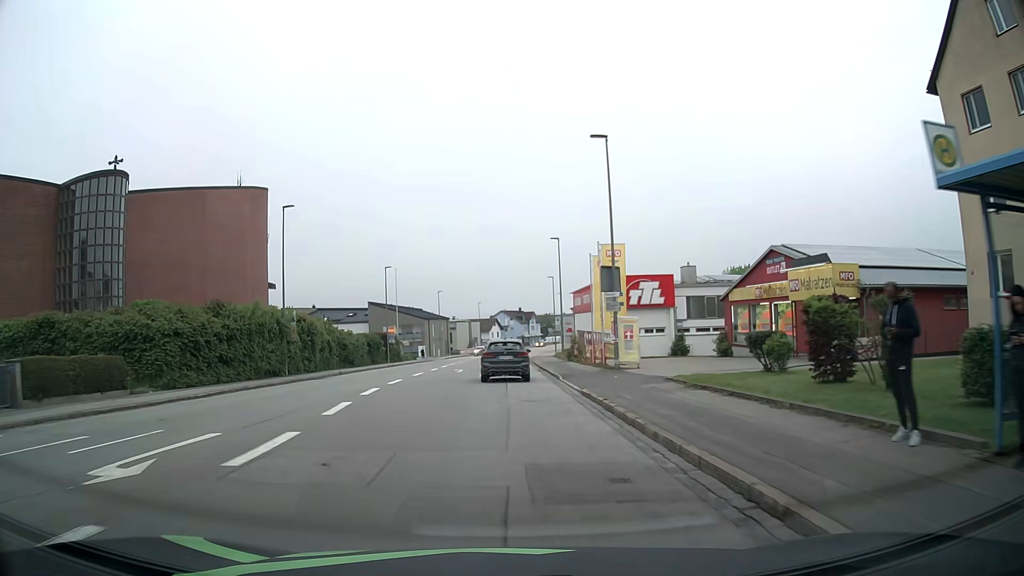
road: tertiary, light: Day
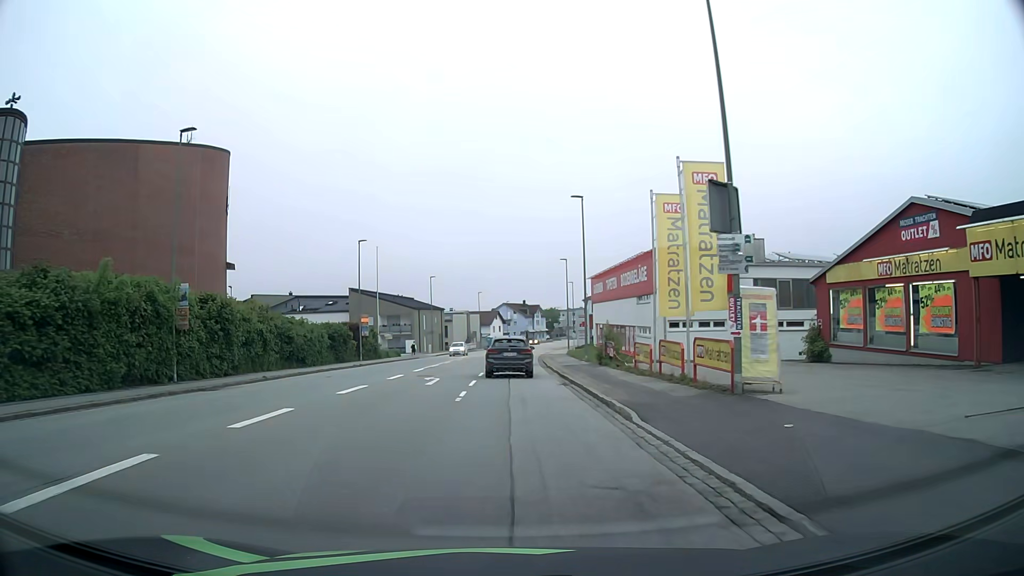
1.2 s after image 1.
(+0.1, +15.1) m; +1°
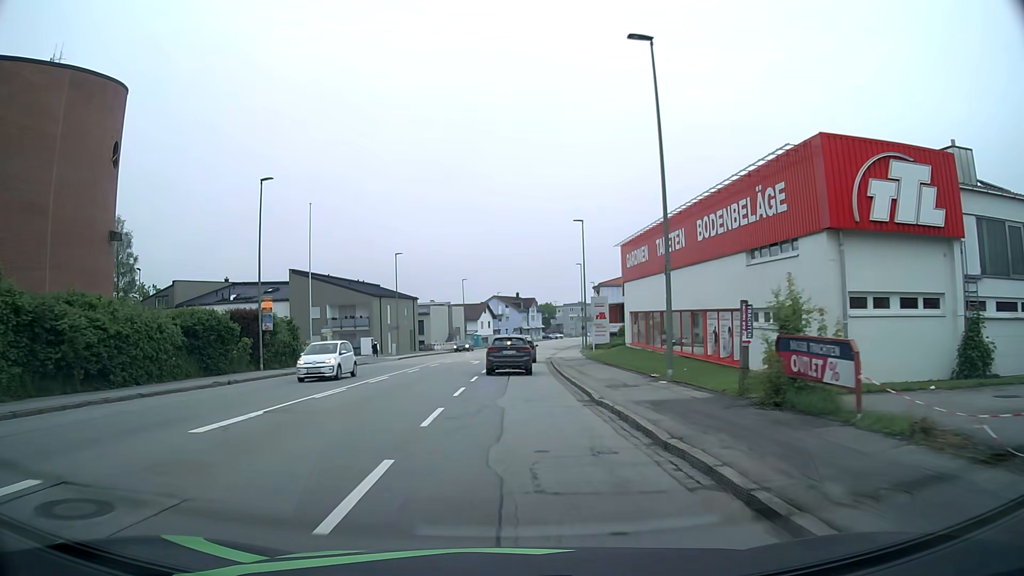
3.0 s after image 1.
(-0.1, +22.8) m; 0°
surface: asphalt
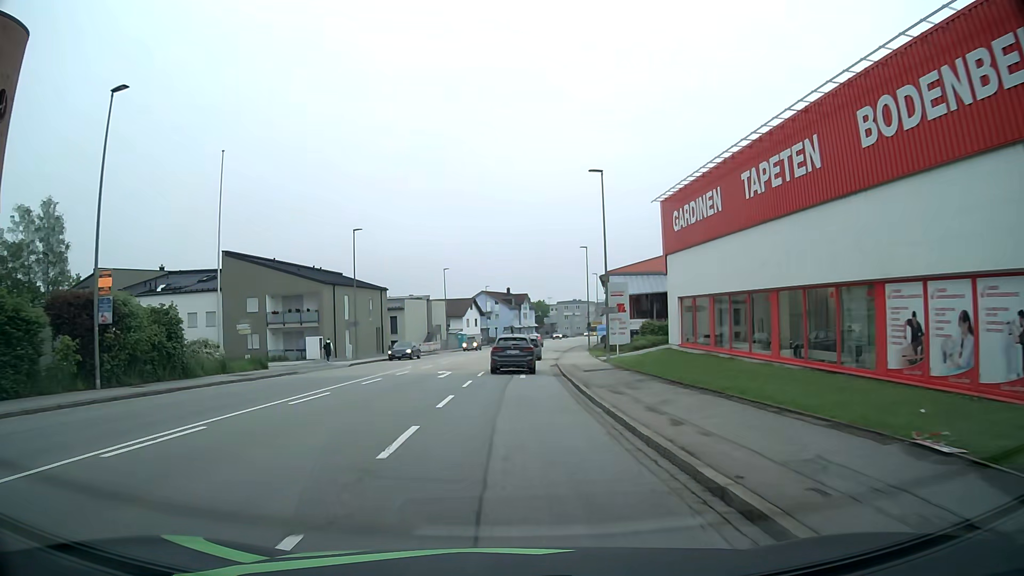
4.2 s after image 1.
(+0.1, +15.2) m; +1°
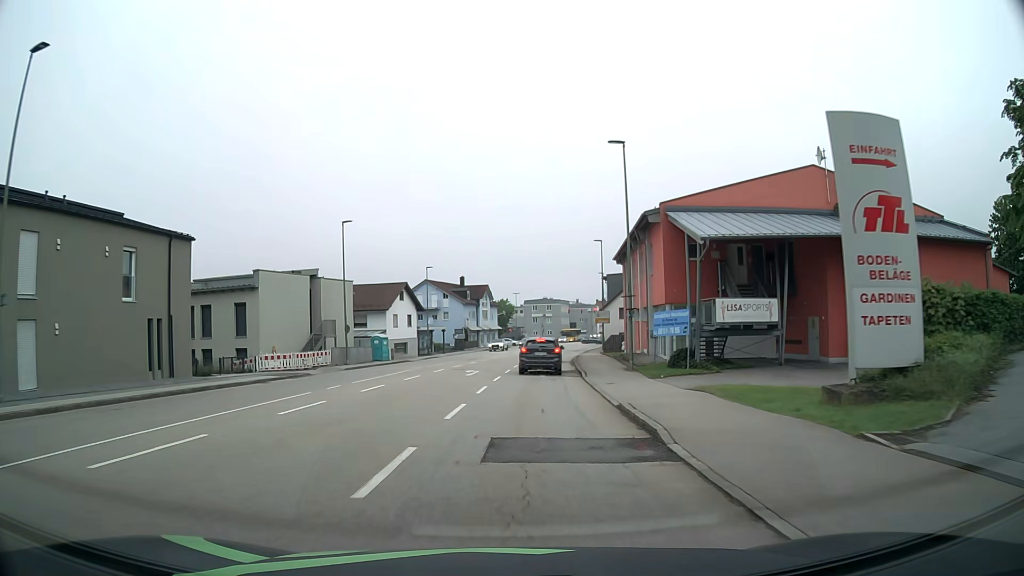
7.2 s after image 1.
(+0.7, +38.0) m; +3°
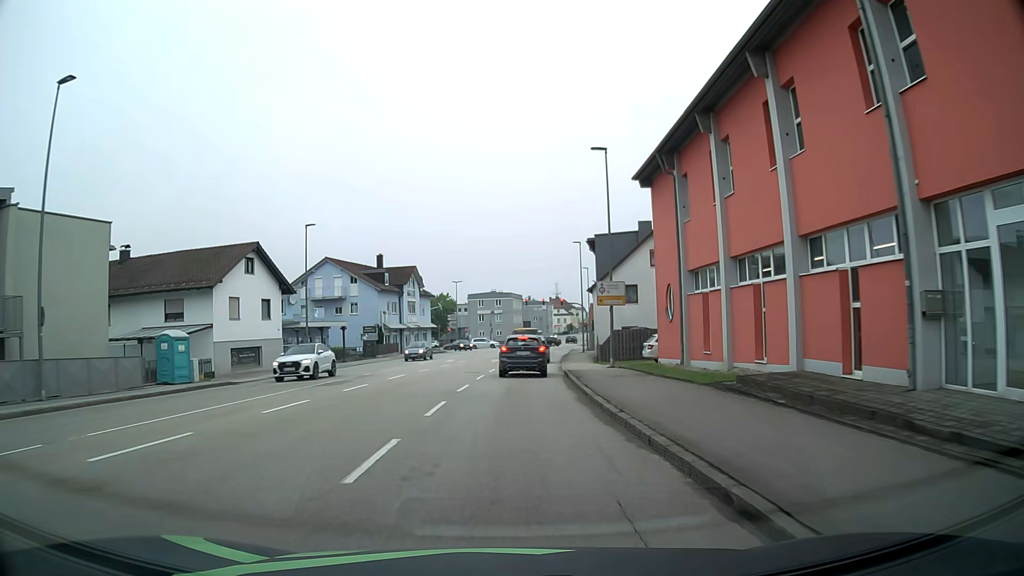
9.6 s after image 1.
(+1.3, +29.7) m; +5°
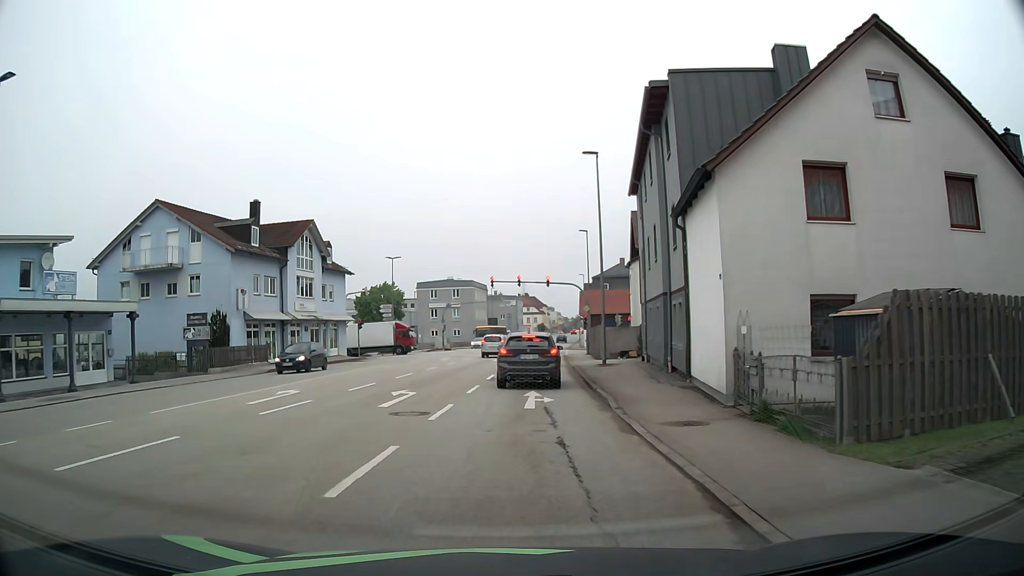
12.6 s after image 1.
(+0.6, +30.6) m; +2°
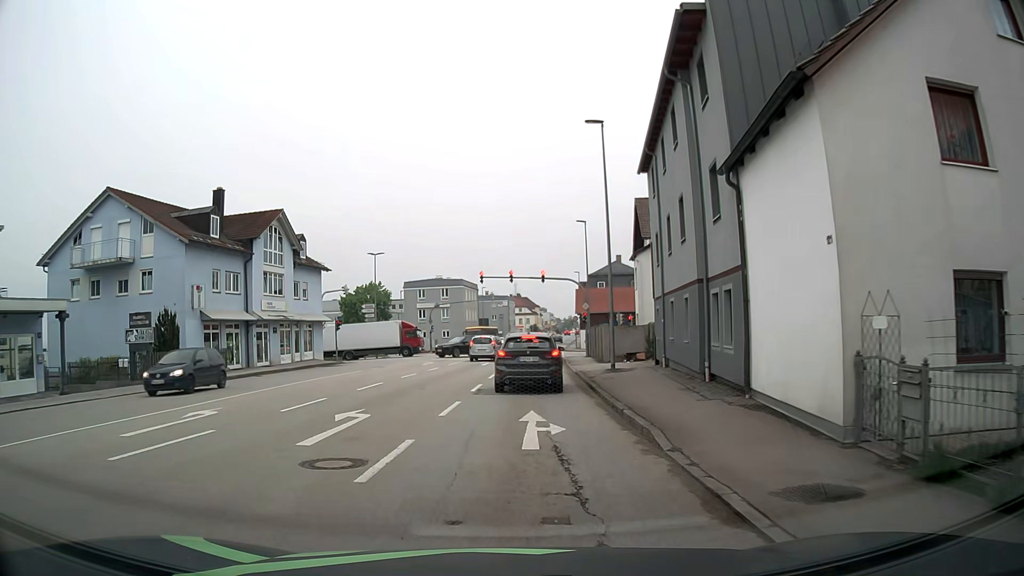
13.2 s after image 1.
(+0.1, +5.0) m; +1°
(0, +10) (0, +20) (+1, +30) (+2, +40) (+2, +50) (+3, +60) (+4, +70) (+5, +80) (+5, +90) (+6, +100) m
